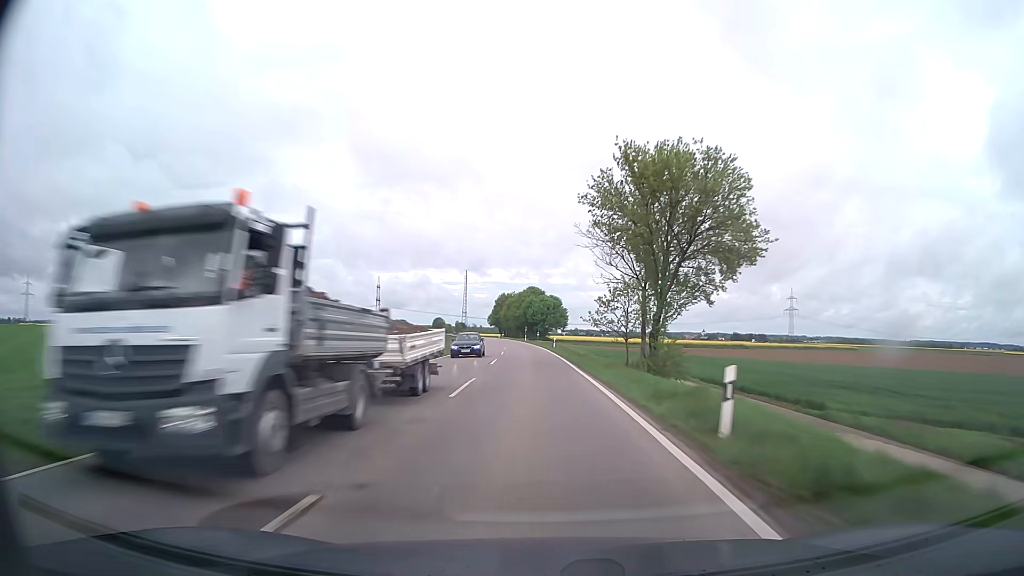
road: tertiary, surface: asphalt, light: Day
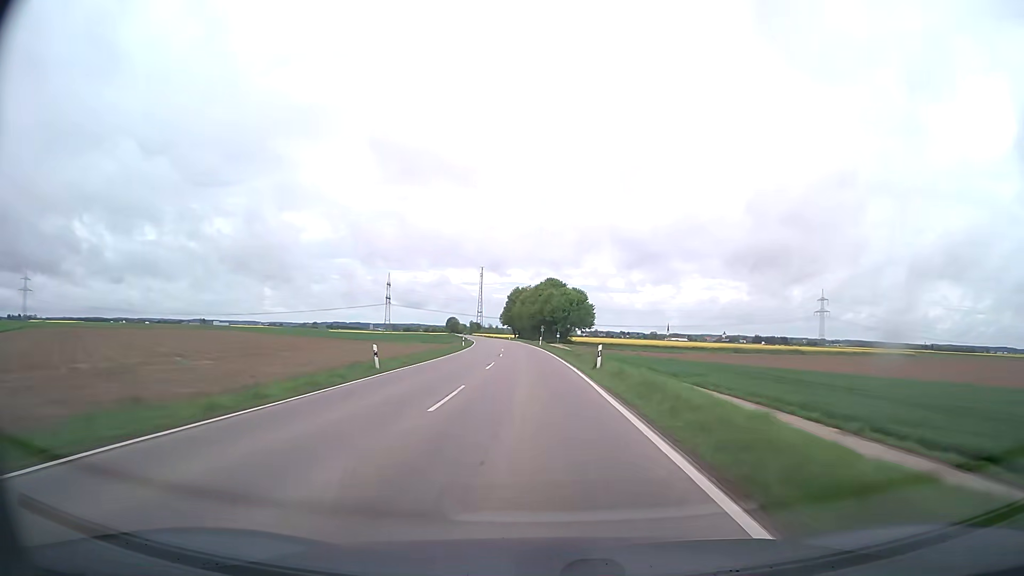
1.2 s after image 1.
(-0.5, +32.9) m; -2°
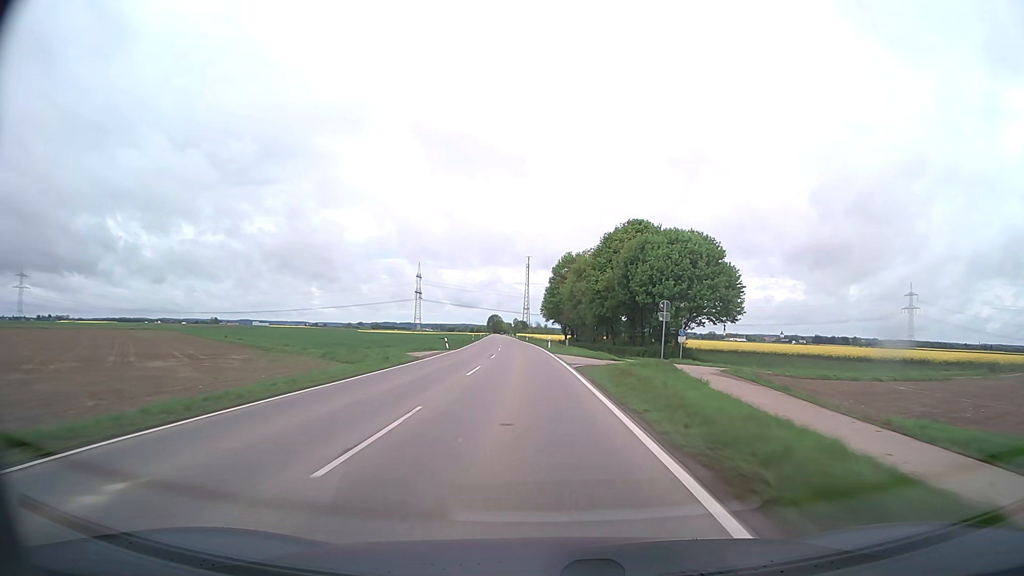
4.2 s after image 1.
(-3.0, +81.2) m; -4°
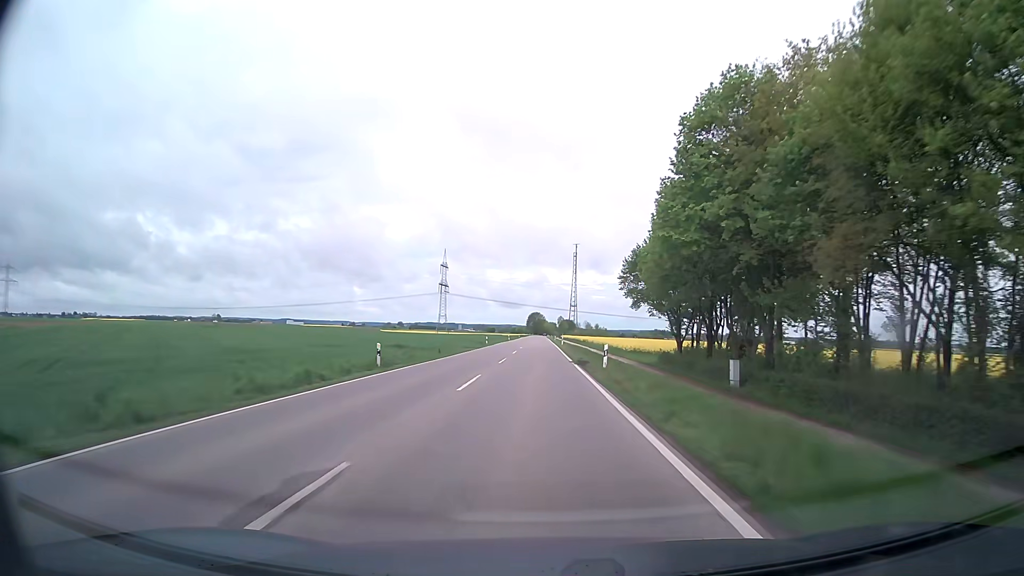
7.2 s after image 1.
(-3.3, +80.8) m; -4°
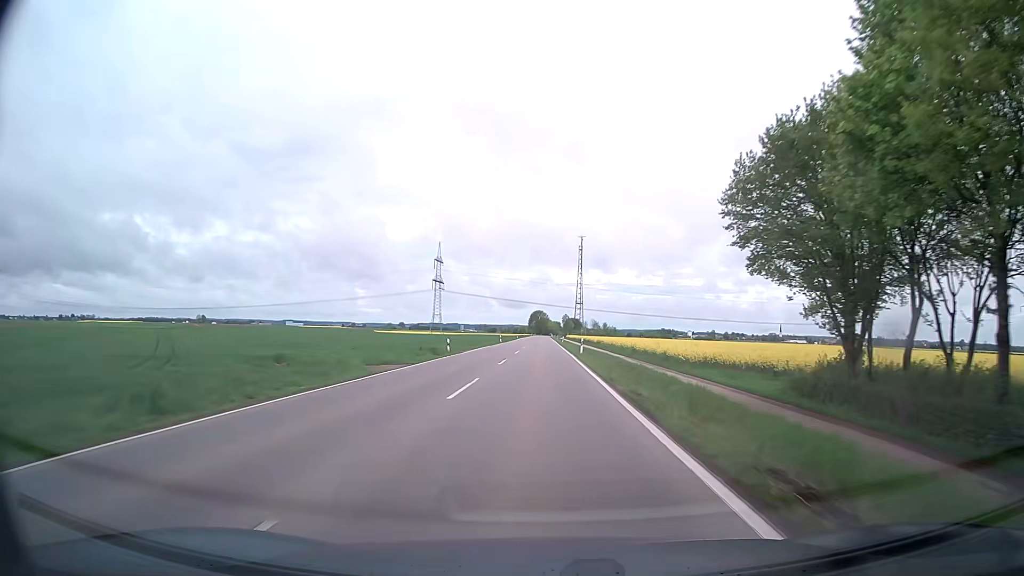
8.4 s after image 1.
(0.0, +32.6) m; 0°
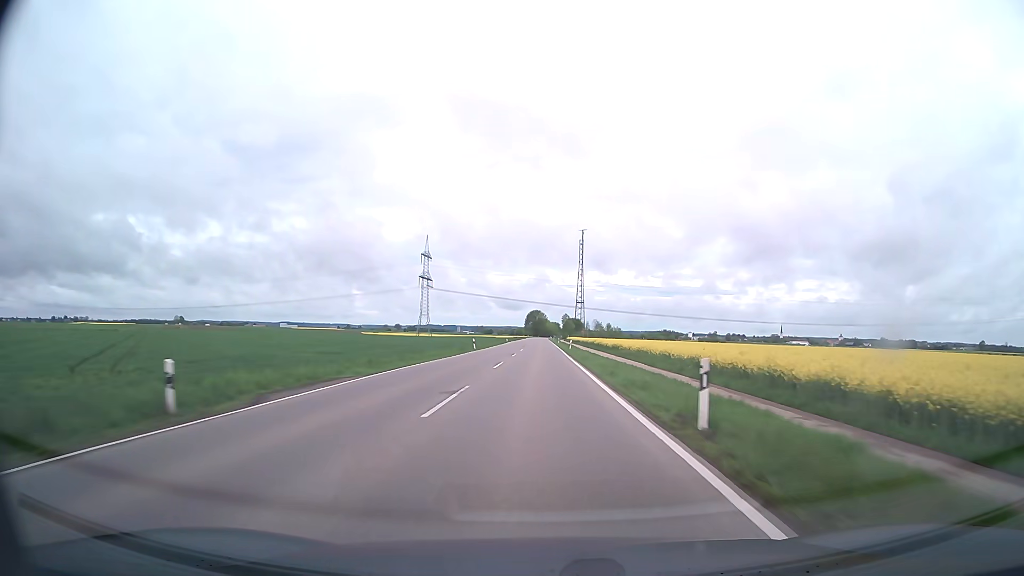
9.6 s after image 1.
(+0.1, +32.7) m; 0°
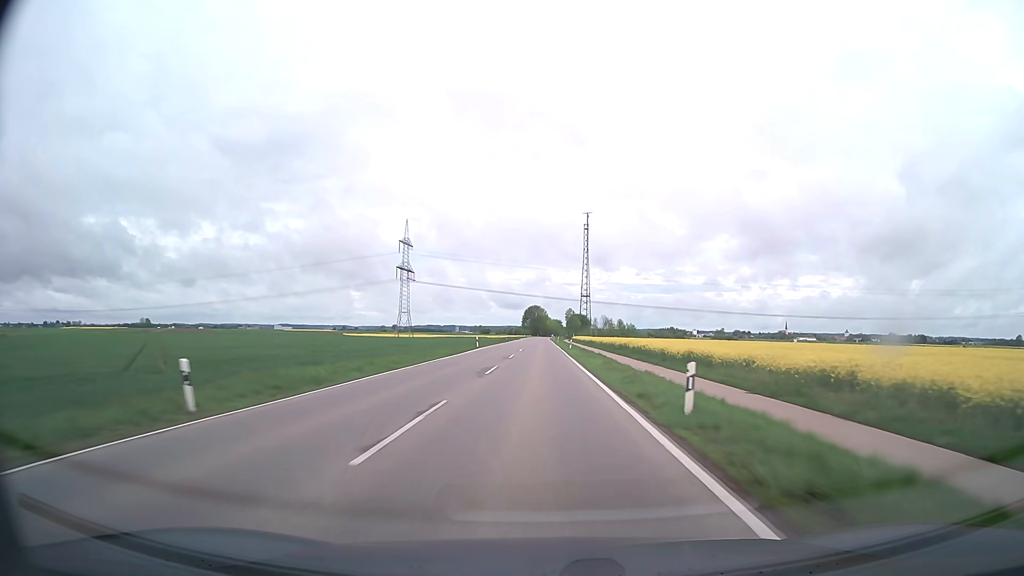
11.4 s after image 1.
(0.0, +49.0) m; 0°
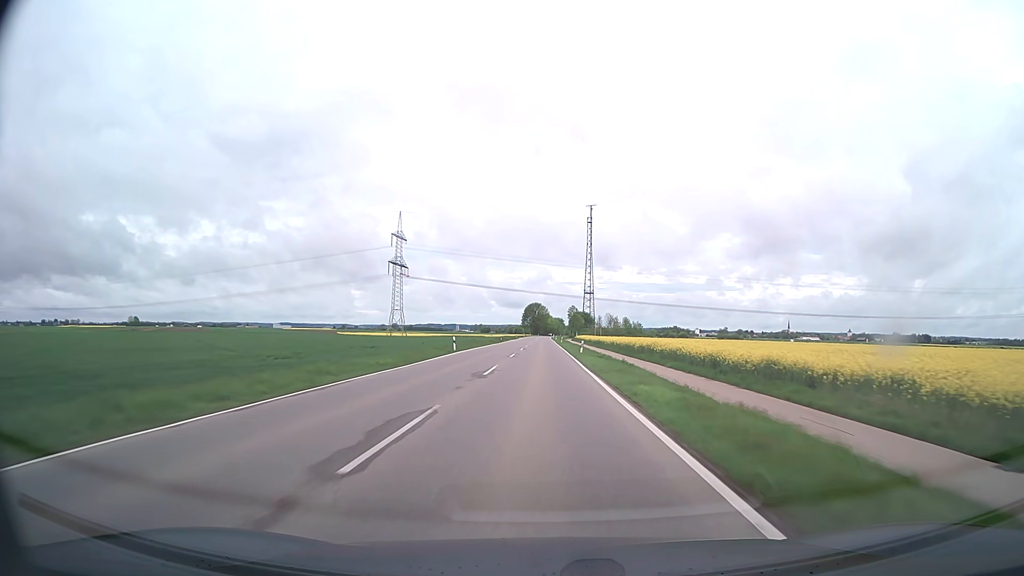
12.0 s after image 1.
(0.0, +16.3) m; 0°
(0, +10) (0, +20) (0, +30) (0, +40) (0, +50) (0, +60) (0, +70) (0, +80) (0, +90) (0, +100) m
